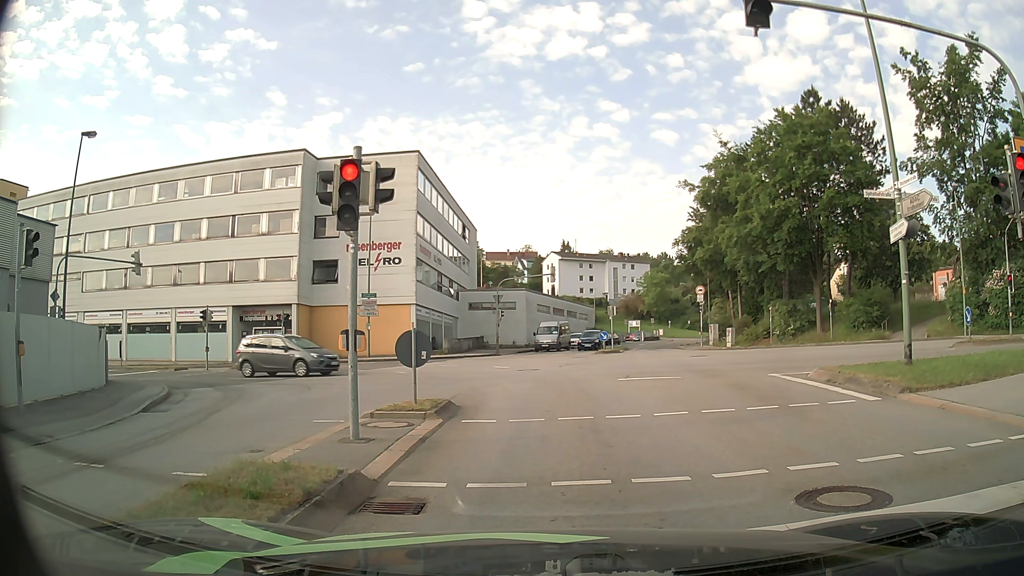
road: tertiary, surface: asphalt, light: Day
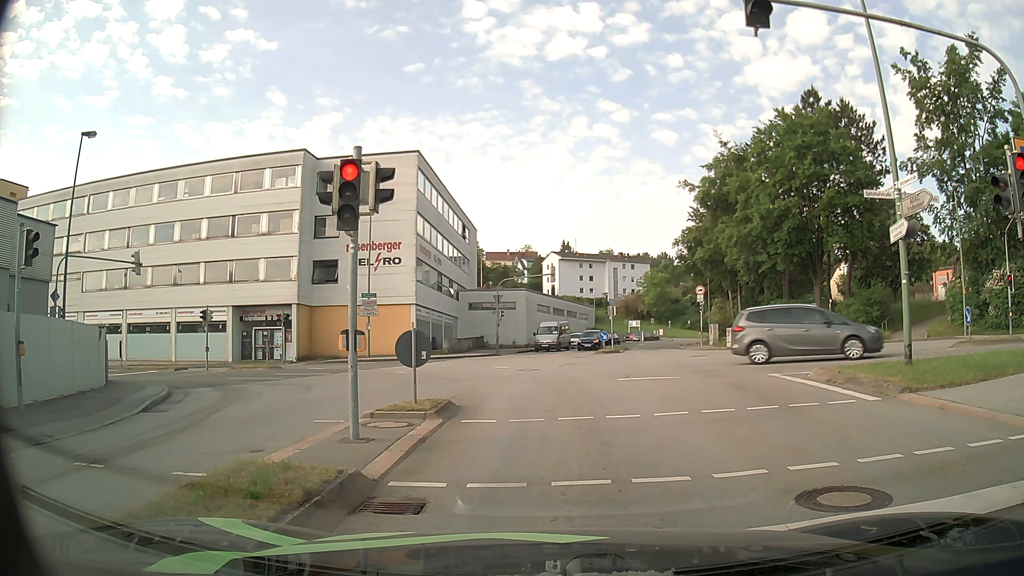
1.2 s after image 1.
(0.0, 0.0) m; 0°
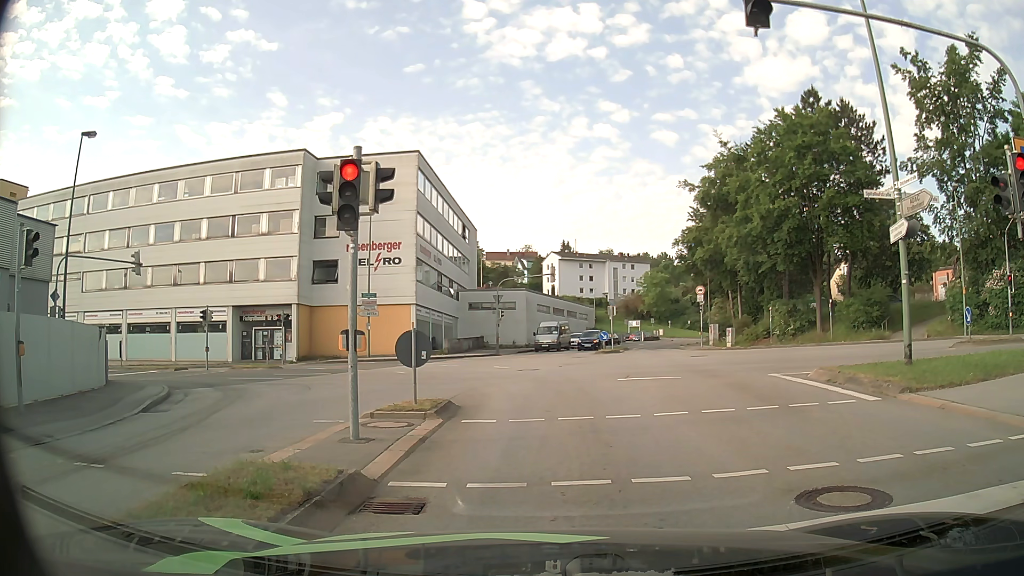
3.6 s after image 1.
(0.0, 0.0) m; 0°
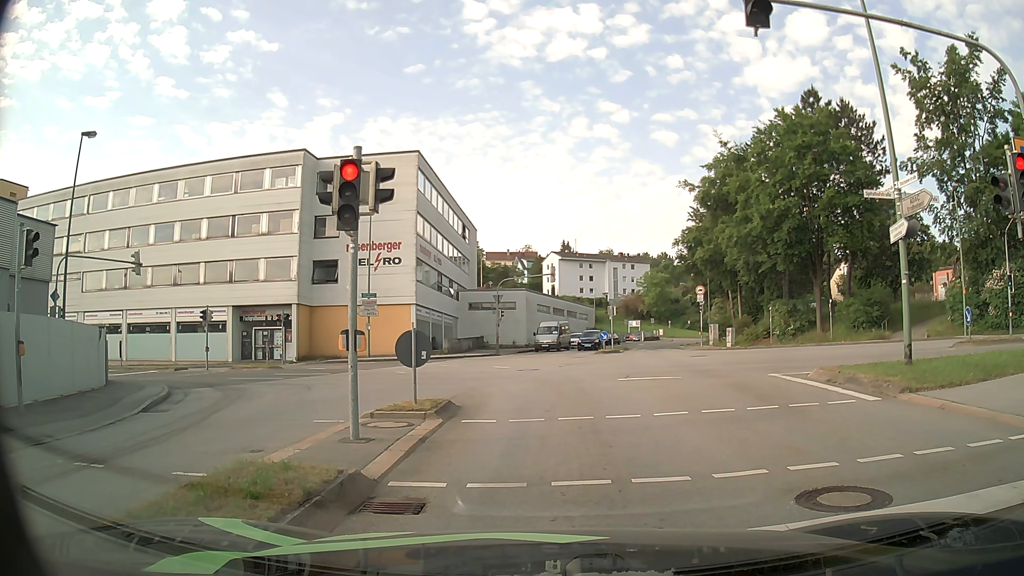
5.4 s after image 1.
(0.0, 0.0) m; 0°
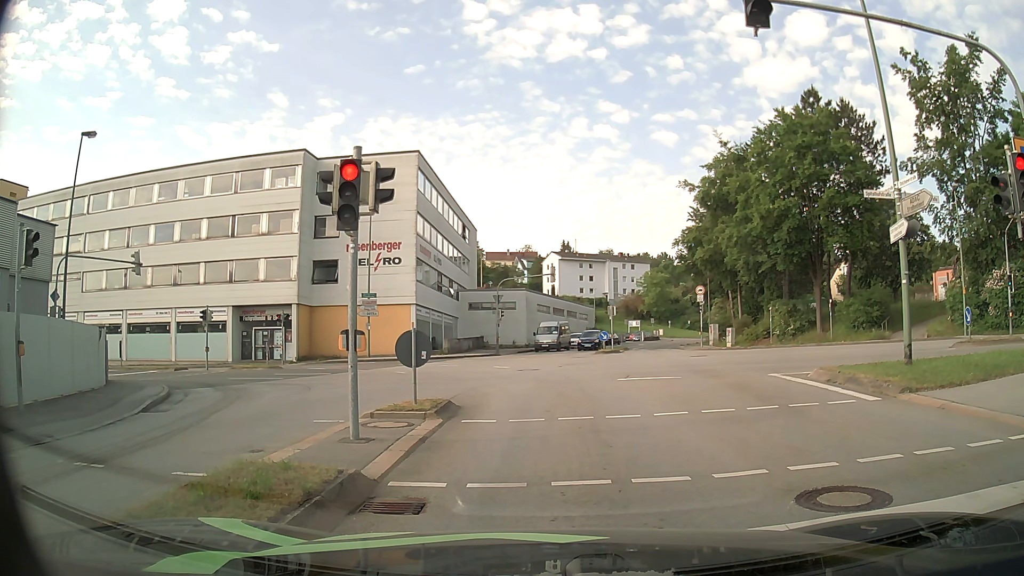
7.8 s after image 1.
(0.0, 0.0) m; 0°
